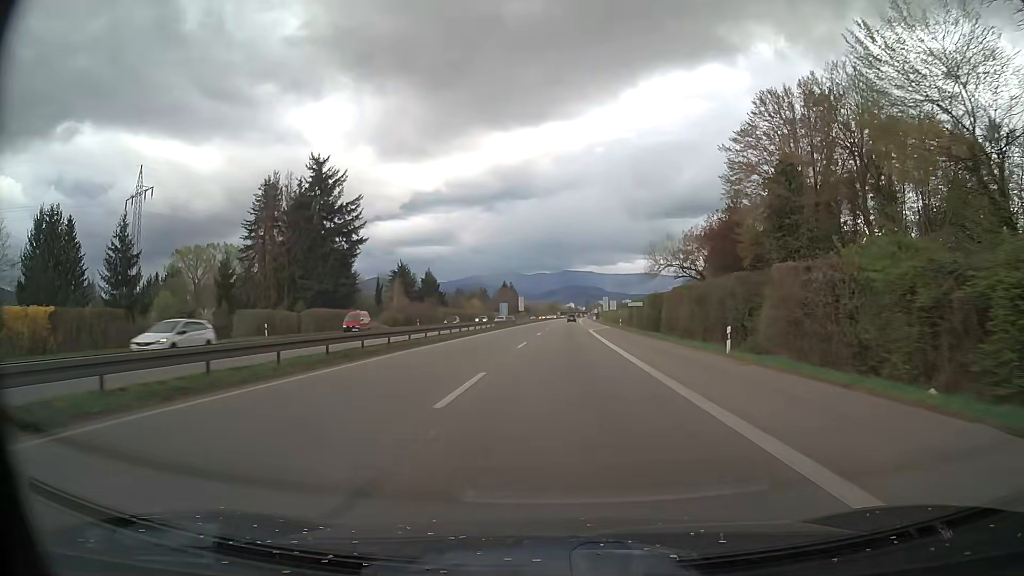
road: trunk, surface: asphalt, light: Day
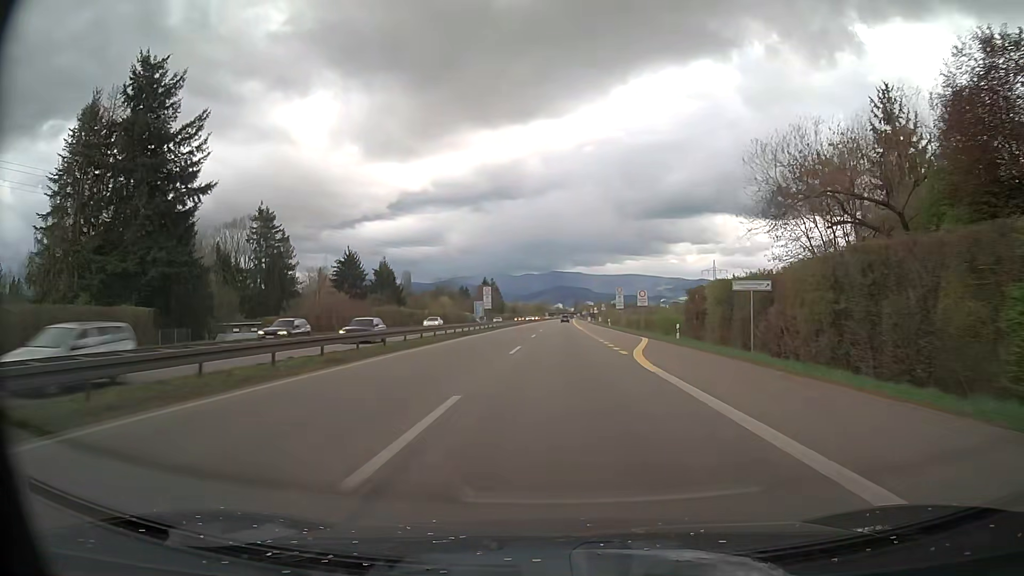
(+0.6, +40.6) m; +1°
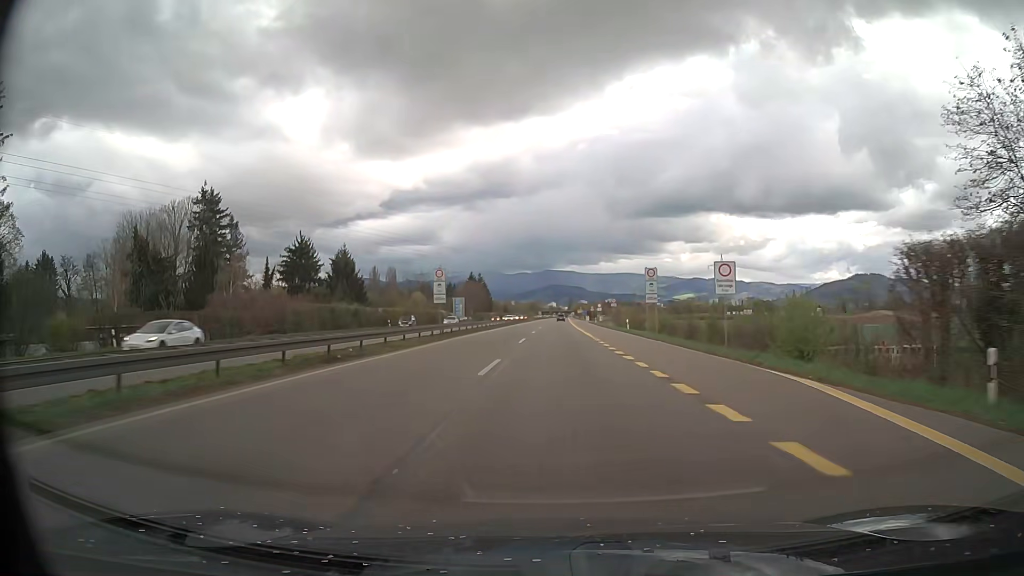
(+0.1, +27.0) m; +1°
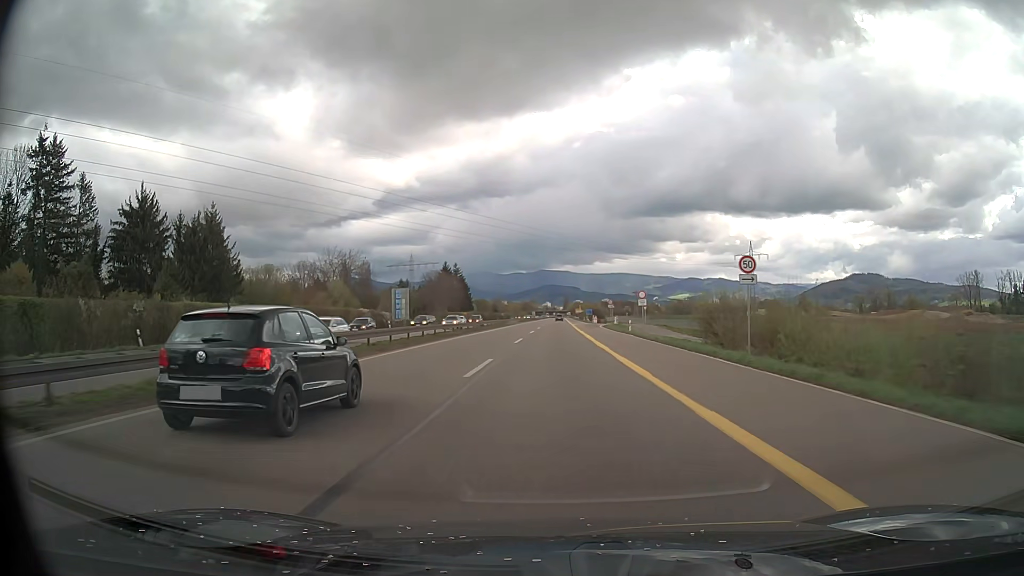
(+0.3, +53.8) m; 0°
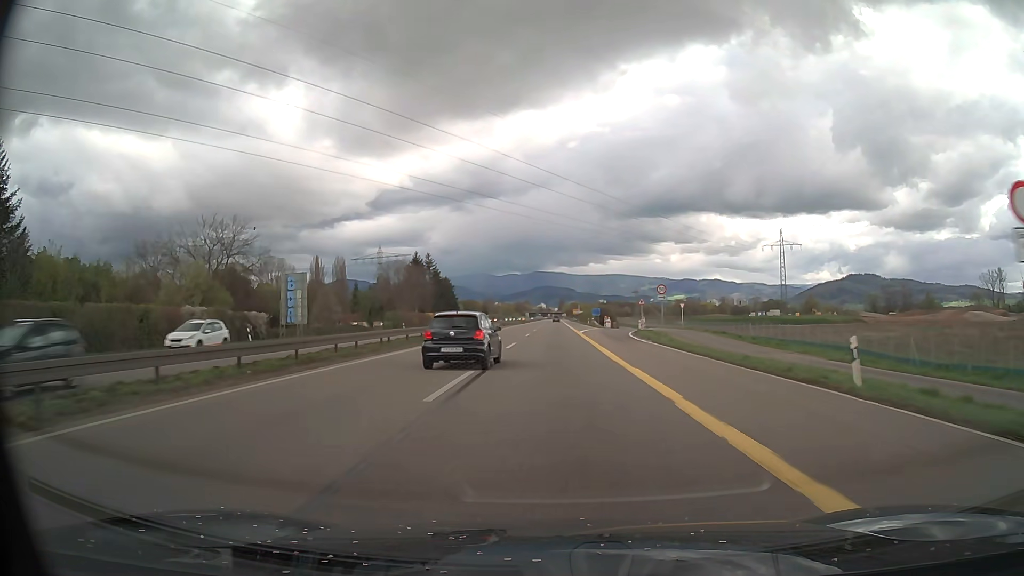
(+0.2, +40.3) m; +1°
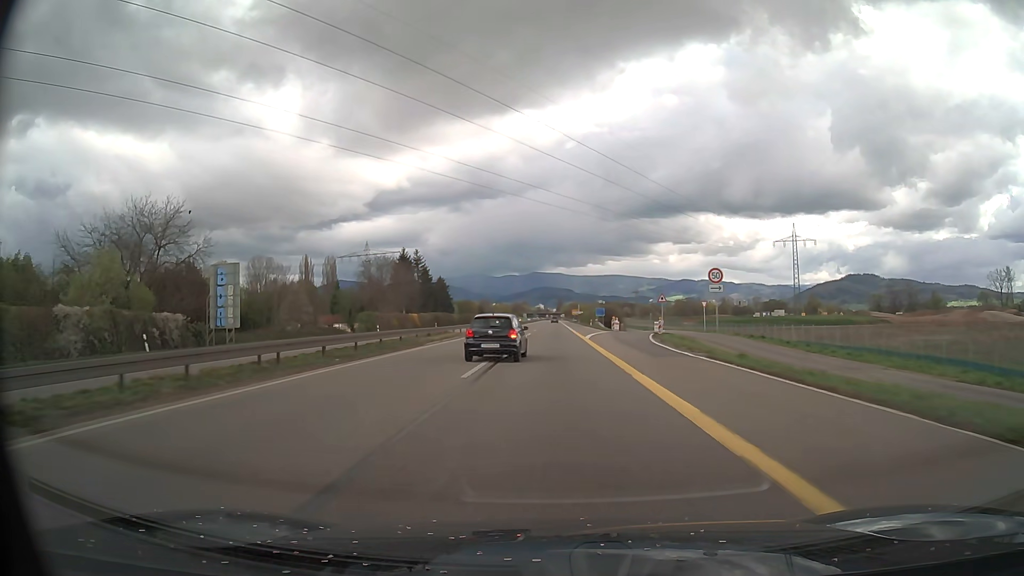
(0.0, +13.4) m; 0°
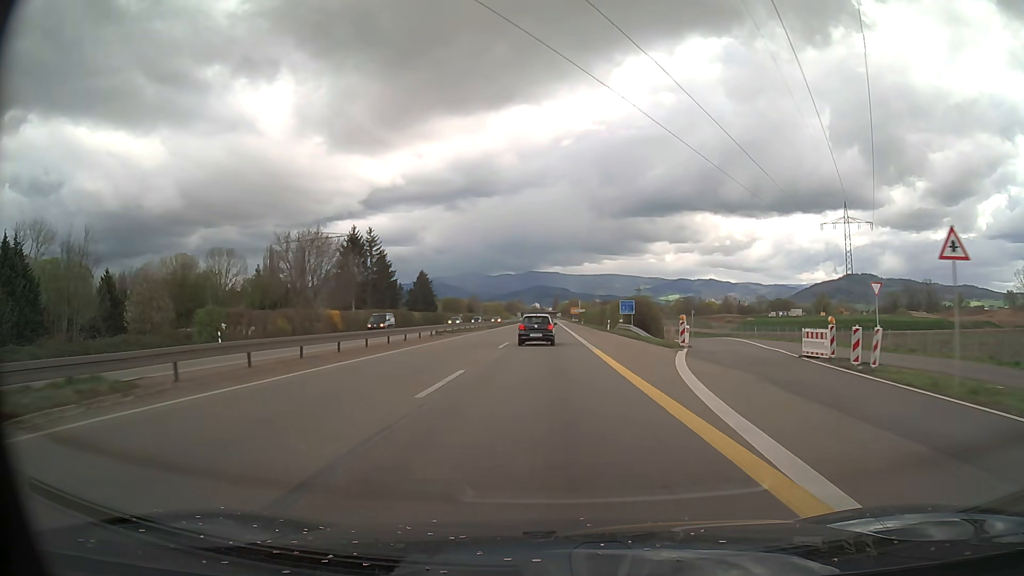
(+0.1, +40.3) m; 0°
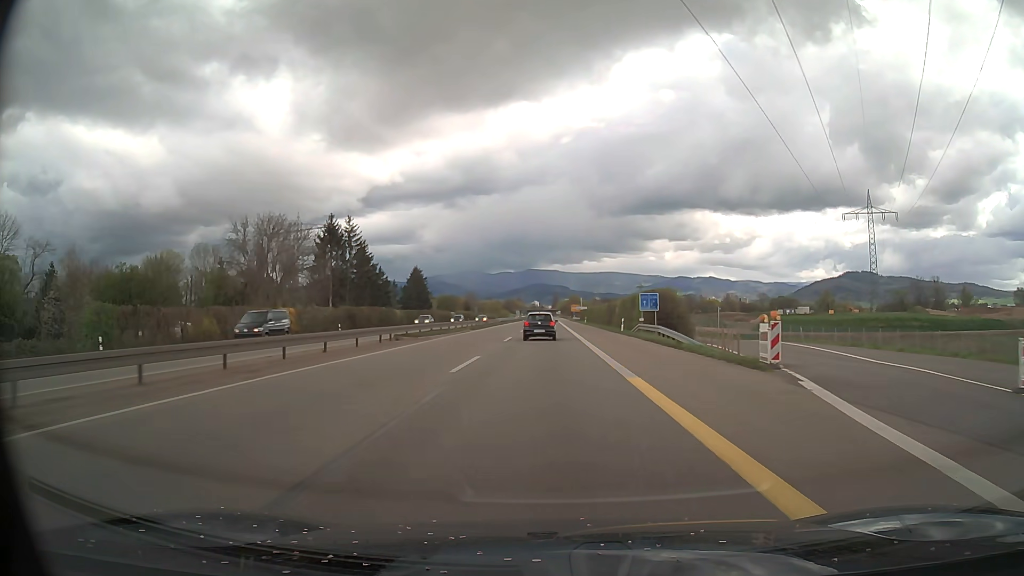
(0.0, +13.5) m; 0°
(0, +10) (0, +20) (0, +30) (0, +40) (0, +50) (0, +60) (0, +70) (0, +80) (0, +90) (0, +100) m
